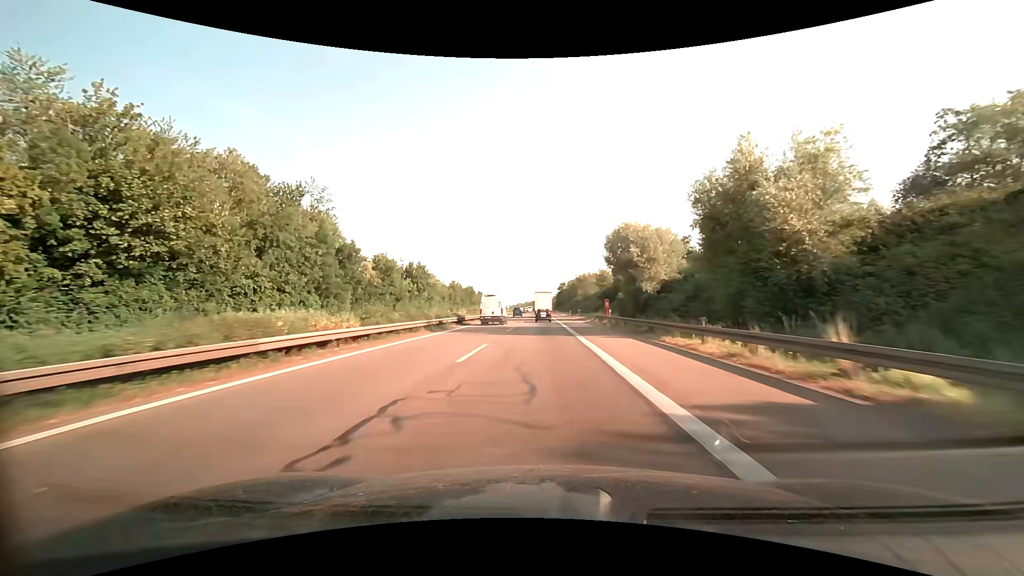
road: motorway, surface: asphalt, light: Day
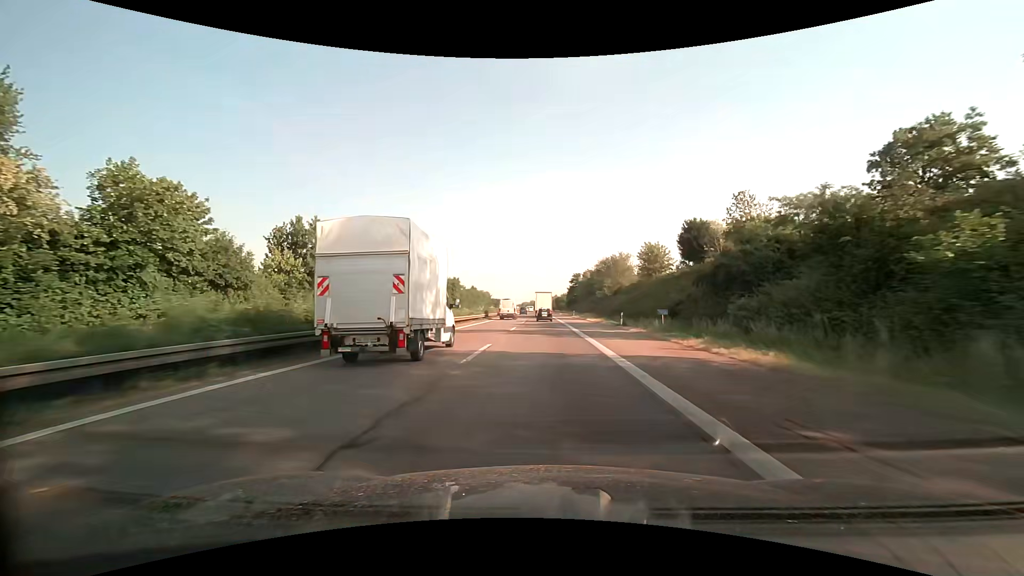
(-0.4, +54.7) m; -1°
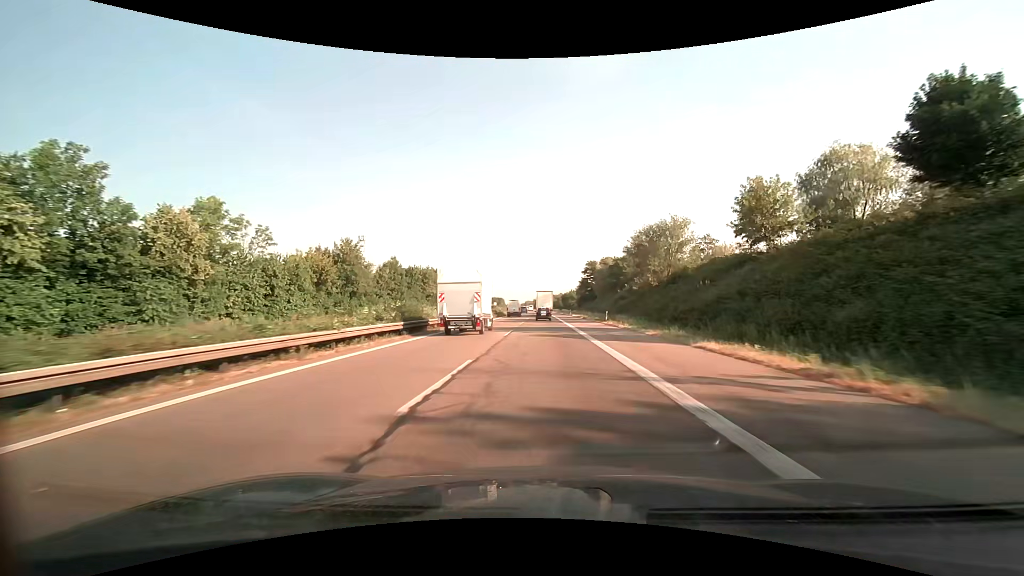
(-0.1, +41.1) m; 0°
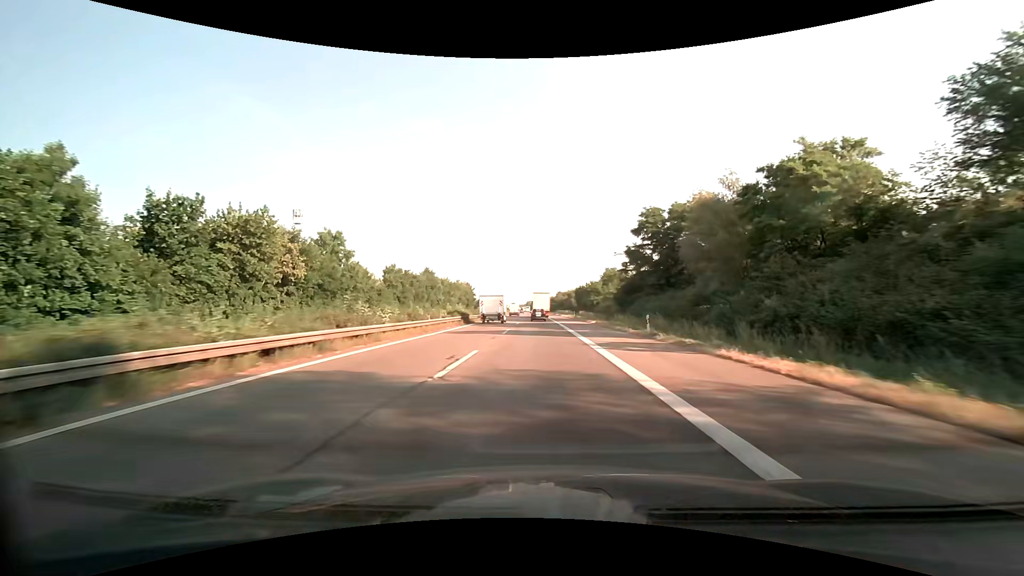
(-0.4, +69.2) m; 0°
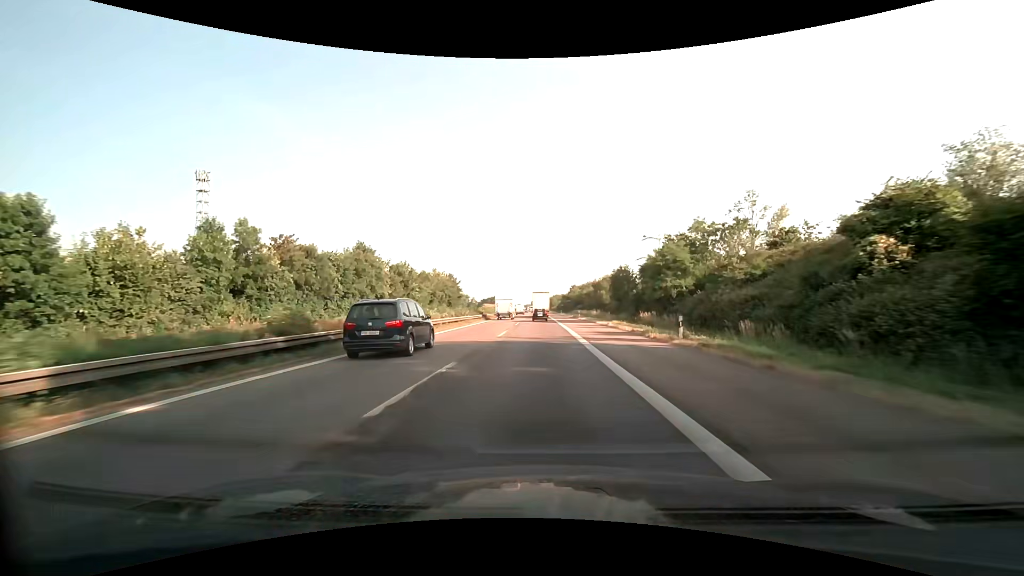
(-0.6, +56.1) m; -1°
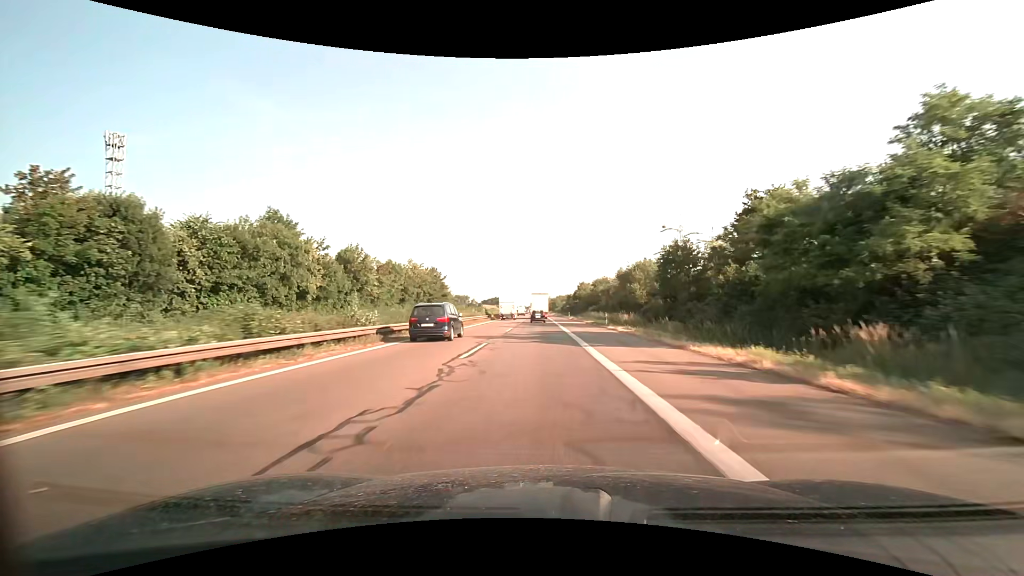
(-0.1, +28.3) m; 0°
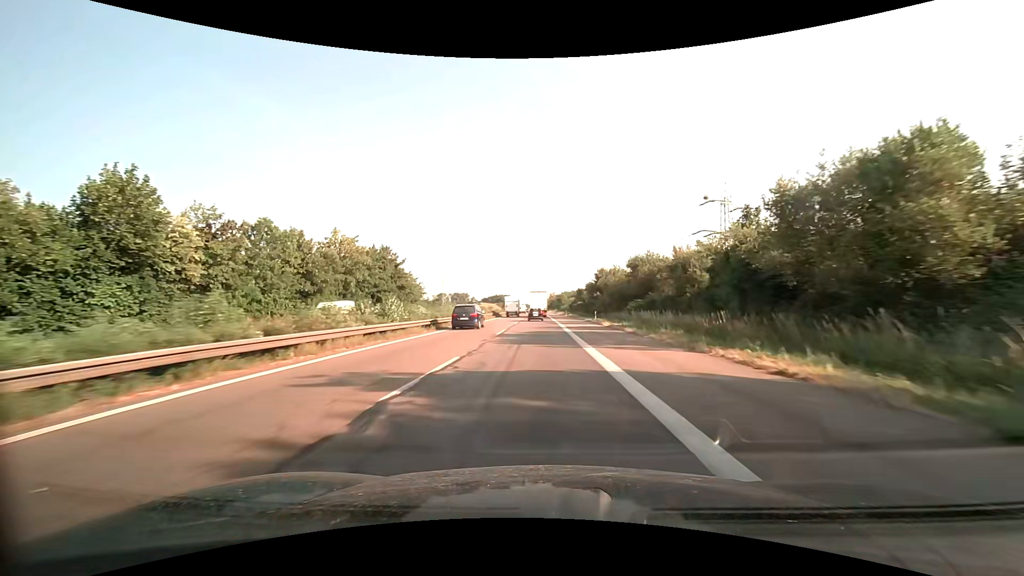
(-0.1, +42.5) m; 0°
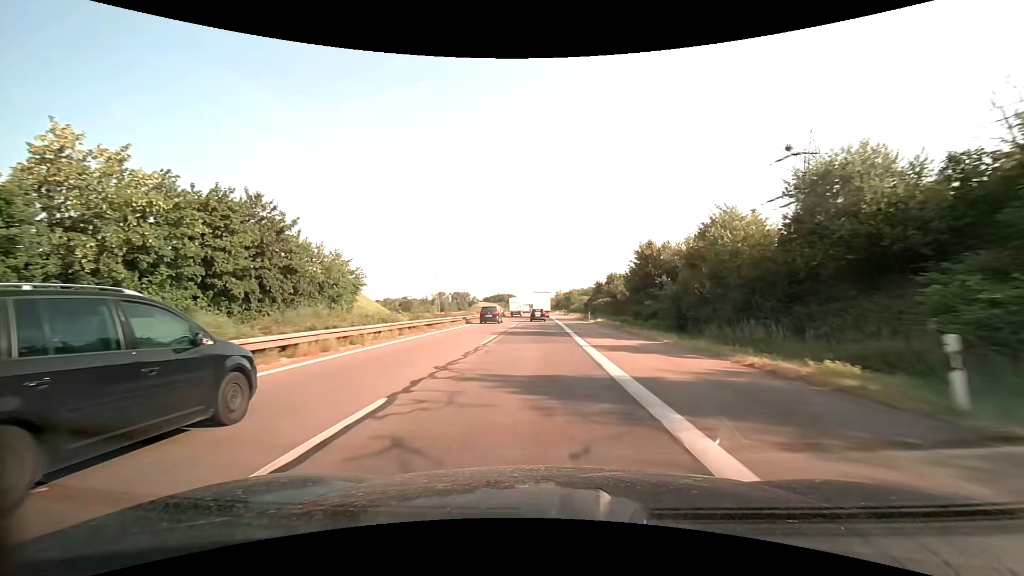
(-0.3, +42.2) m; -1°
(0, +10) (0, +20) (0, +30) (0, +40) (0, +50) (0, +60) (-1, +70) (-1, +80) (-1, +90) (-1, +100) m
